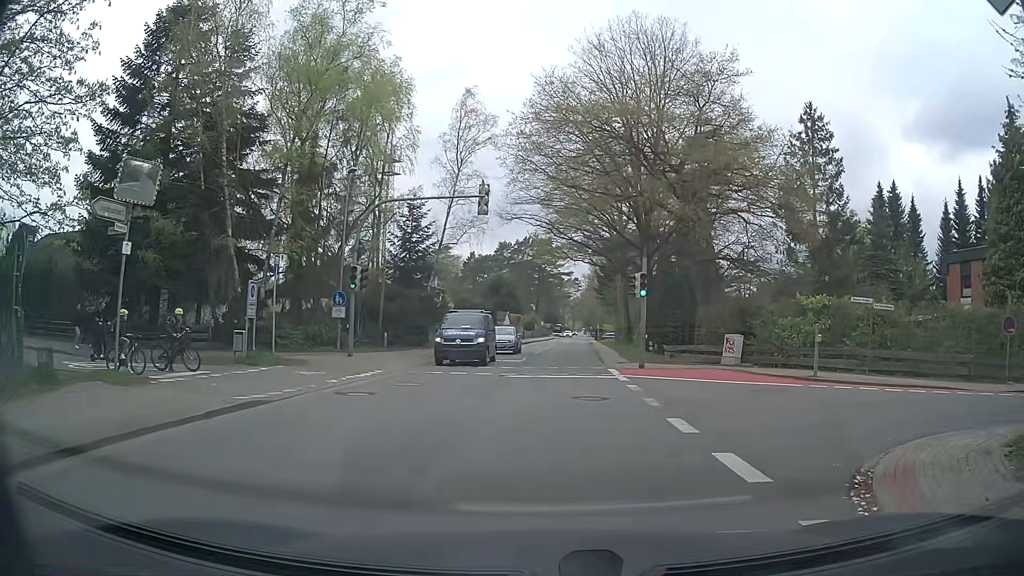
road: tertiary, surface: asphalt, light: Day
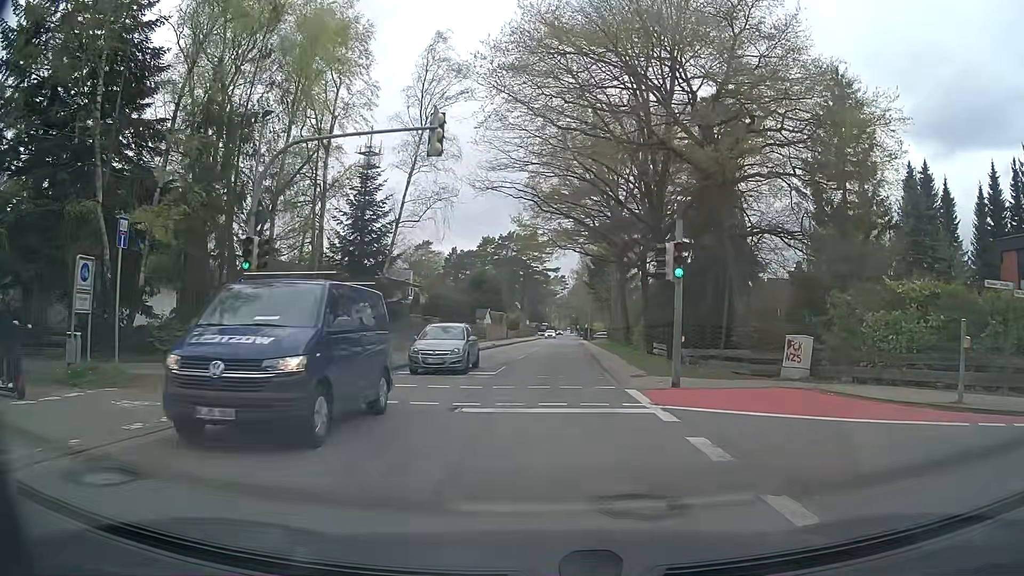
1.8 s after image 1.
(+0.1, +8.5) m; +2°
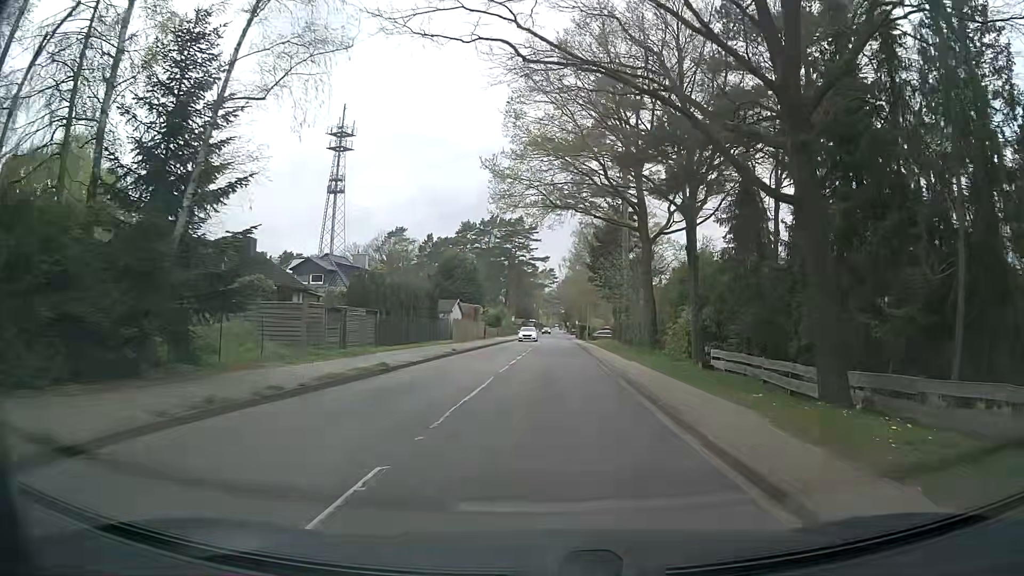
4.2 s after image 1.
(+0.1, +17.8) m; +1°
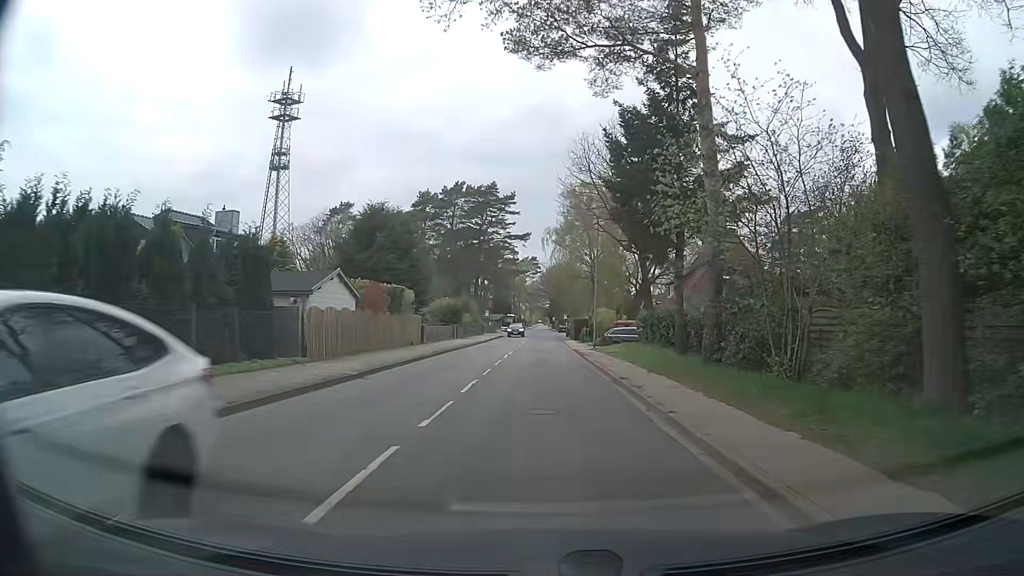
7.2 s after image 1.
(+0.5, +28.5) m; +2°
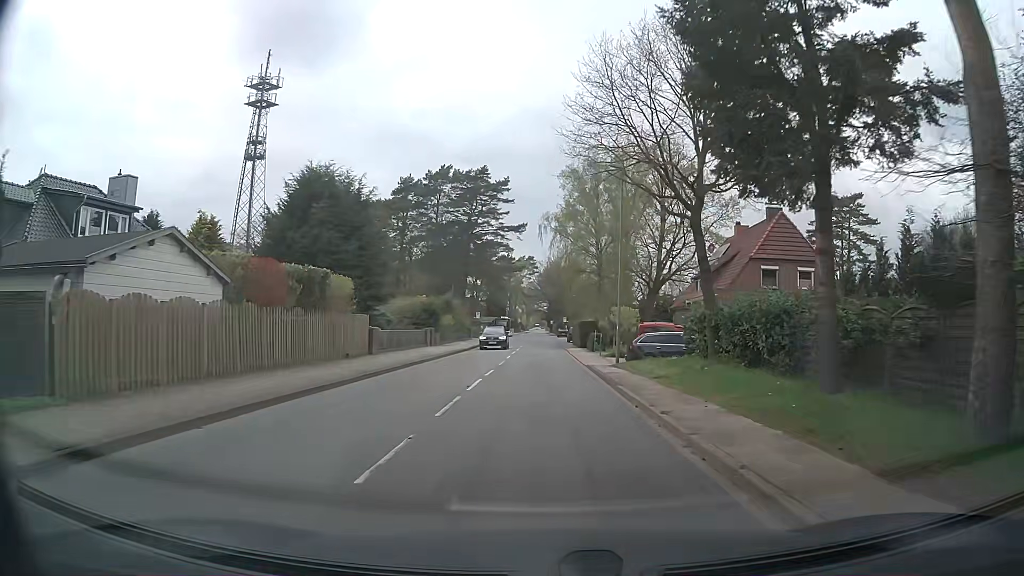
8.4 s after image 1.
(-0.1, +12.8) m; 0°
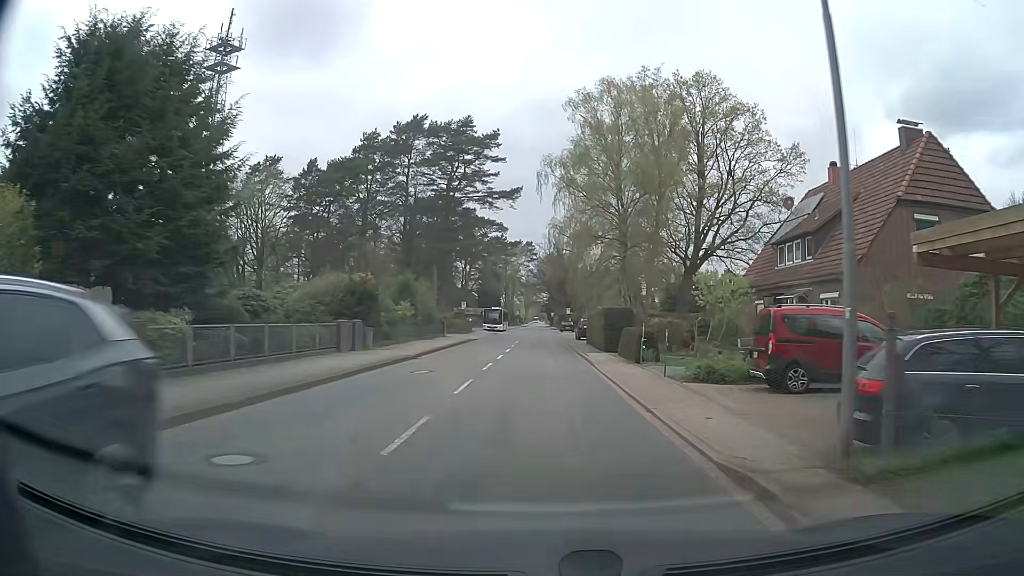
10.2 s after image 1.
(0.0, +19.6) m; 0°
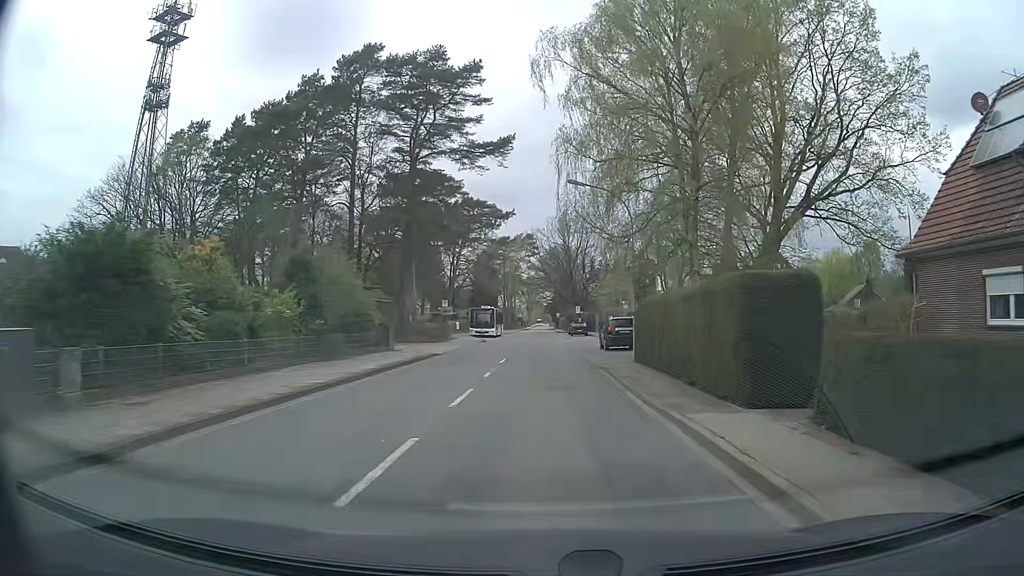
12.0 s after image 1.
(+0.1, +20.5) m; 0°
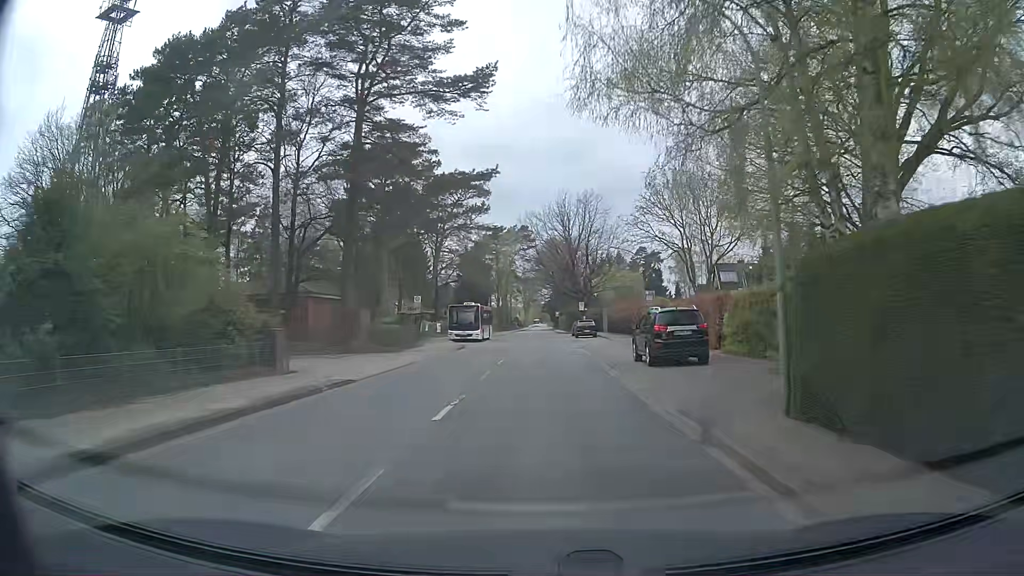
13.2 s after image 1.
(+0.1, +14.3) m; +1°
(0, +10) (0, +20) (0, +30) (0, +40) (0, +50) (0, +60) (0, +70) (0, +80) (0, +90) (0, +100) m
